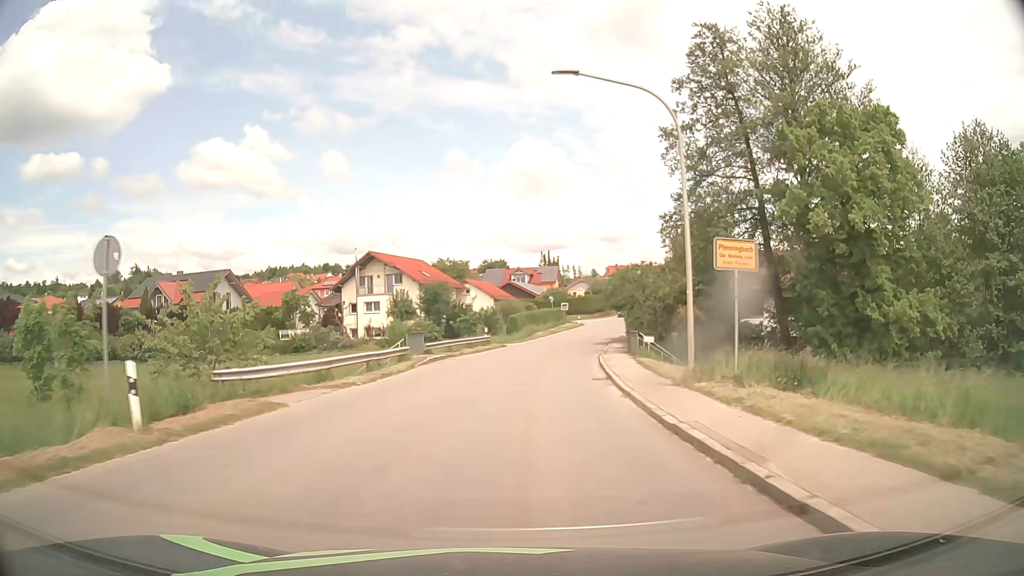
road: tertiary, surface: asphalt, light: Day
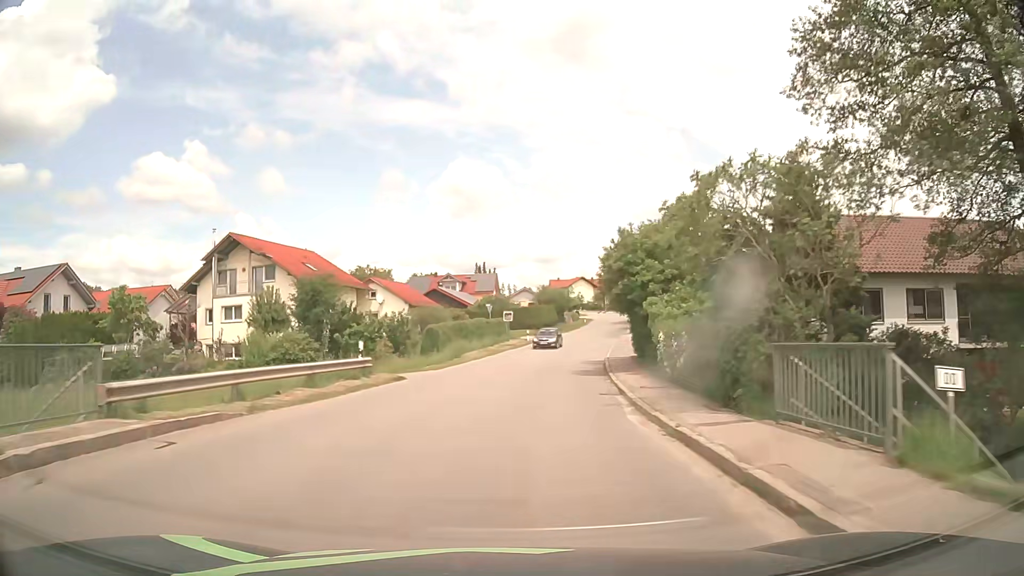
(+1.0, +23.0) m; +6°
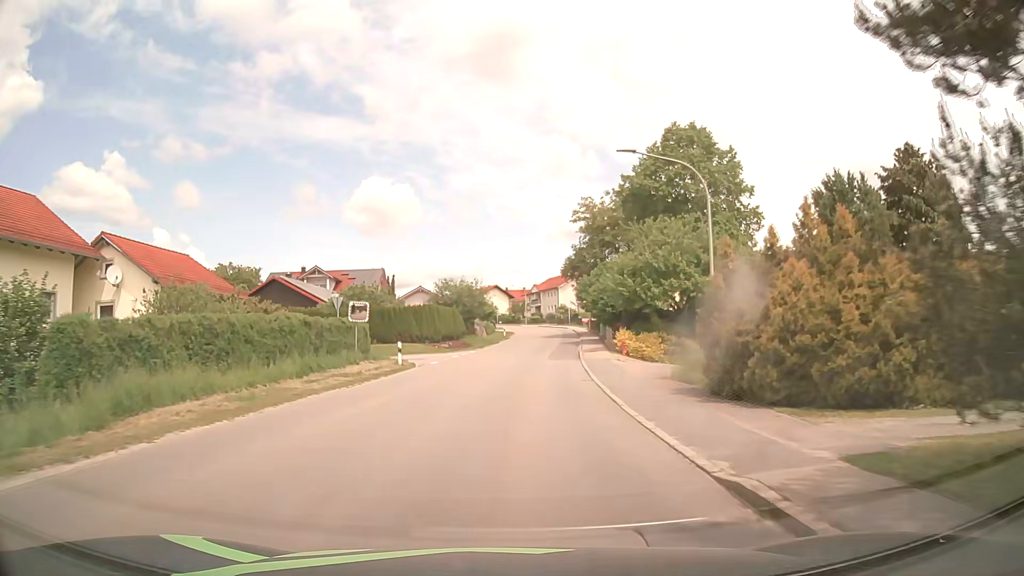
(+2.1, +30.3) m; +8°
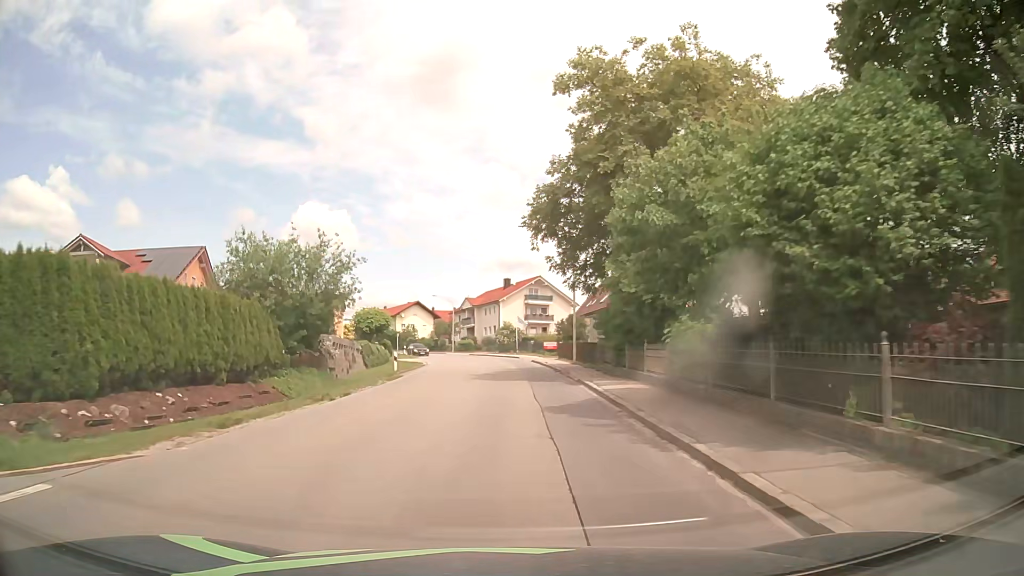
(+1.8, +37.4) m; +5°
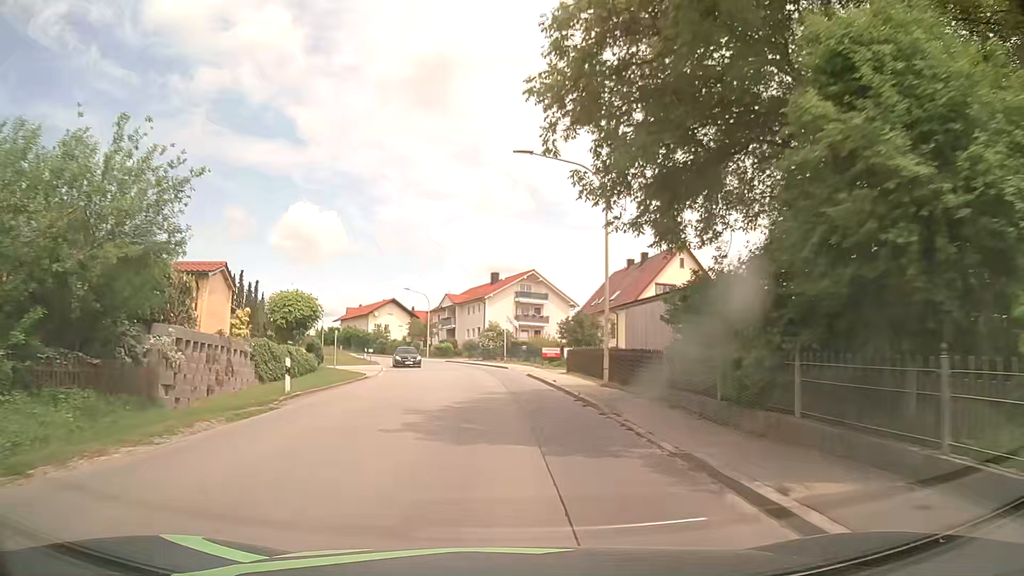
(+0.3, +14.9) m; +2°
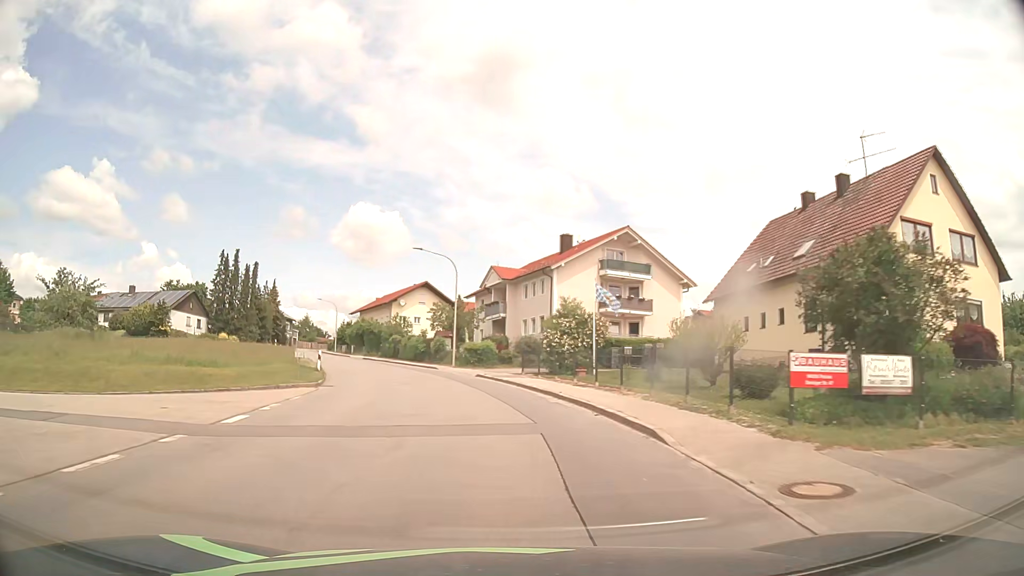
(-1.2, +30.2) m; -6°
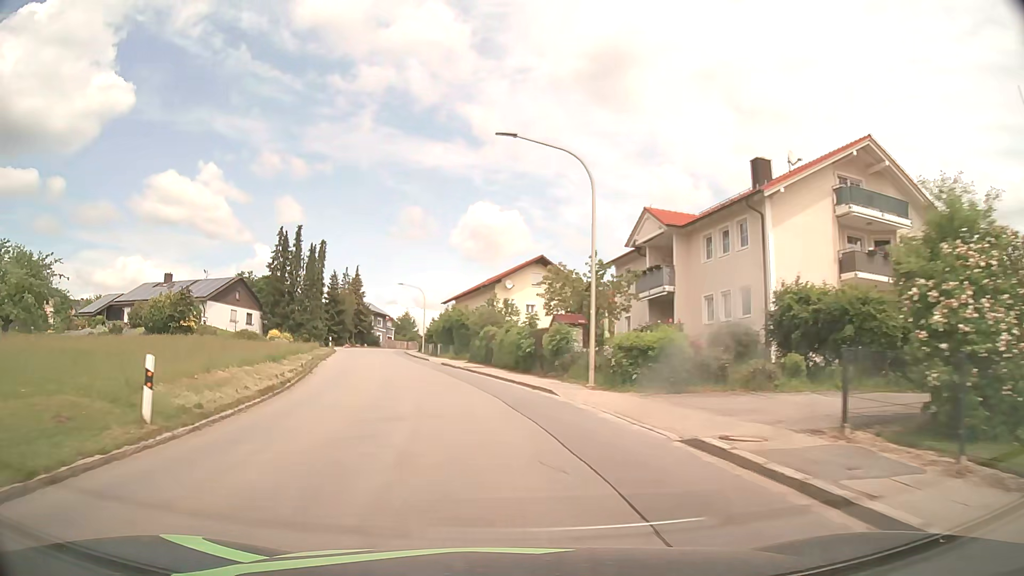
(-1.8, +22.9) m; -10°
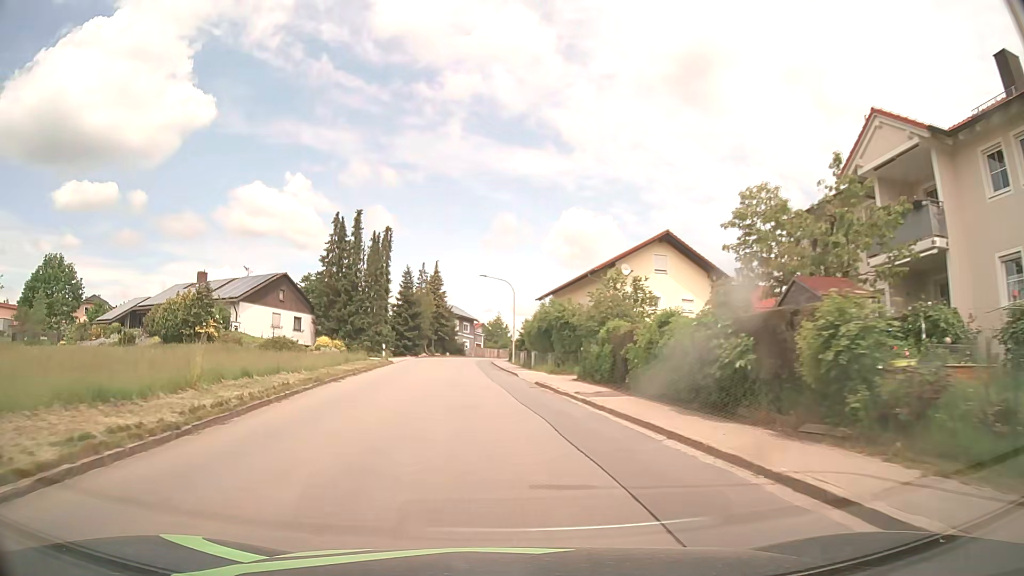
(-0.9, +15.4) m; -8°
(0, +10) (-1, +20) (-2, +30) (-3, +40) (-3, +50) (-4, +60) (-3, +70) (-2, +80) (0, +90) (+3, +99) m
